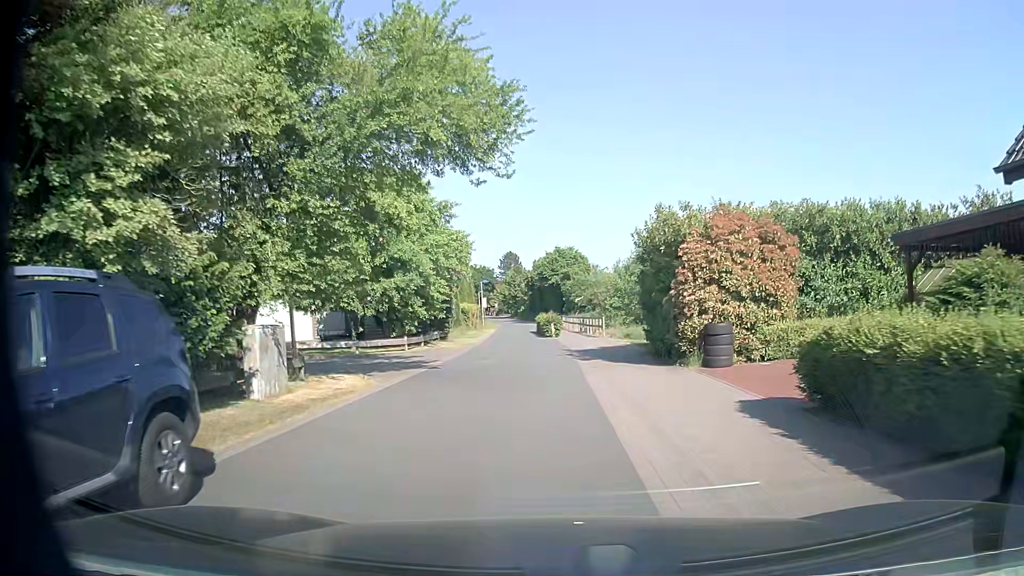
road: residential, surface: asphalt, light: Day
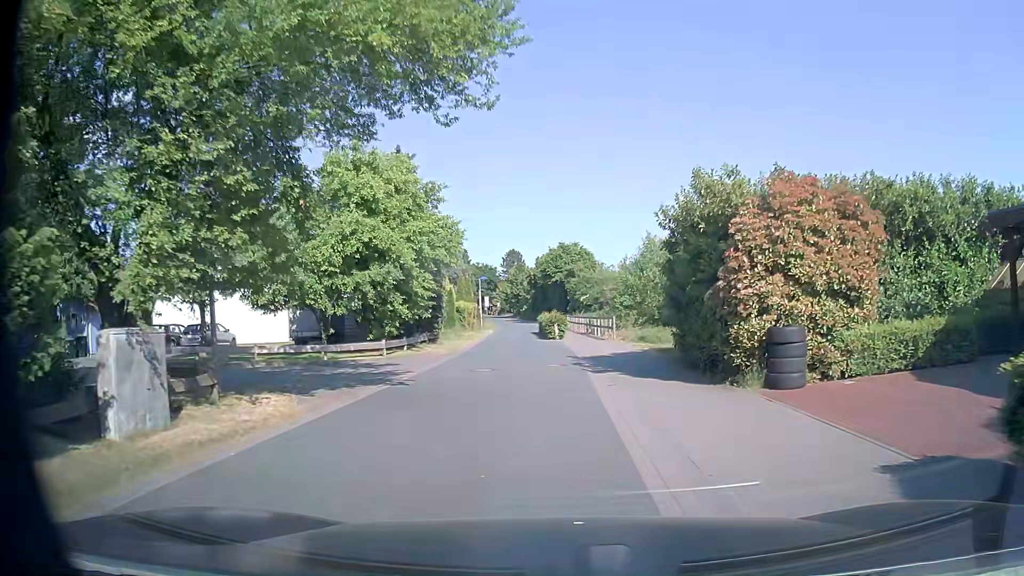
(0.0, +4.3) m; +1°
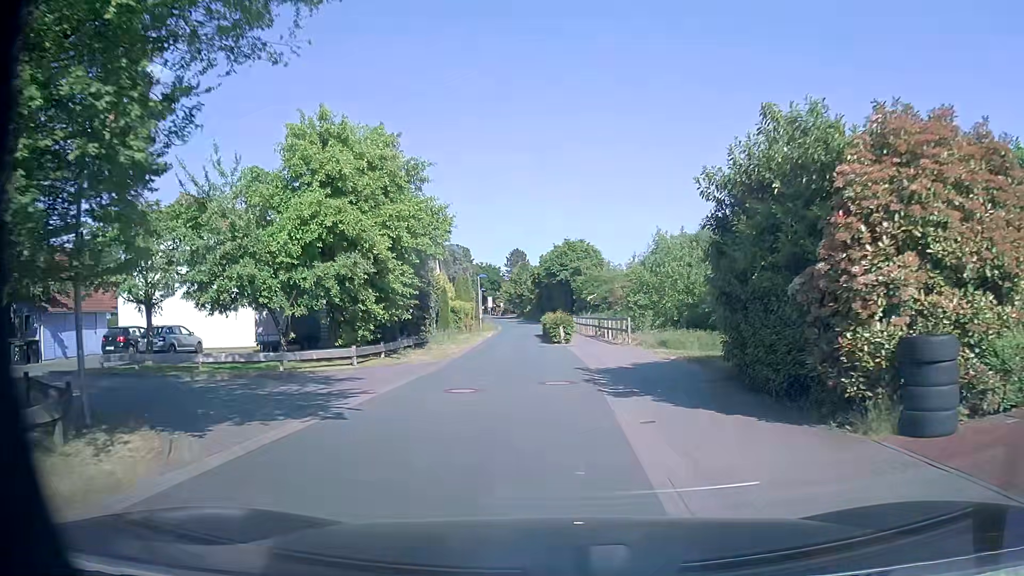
(-0.1, +4.3) m; -1°
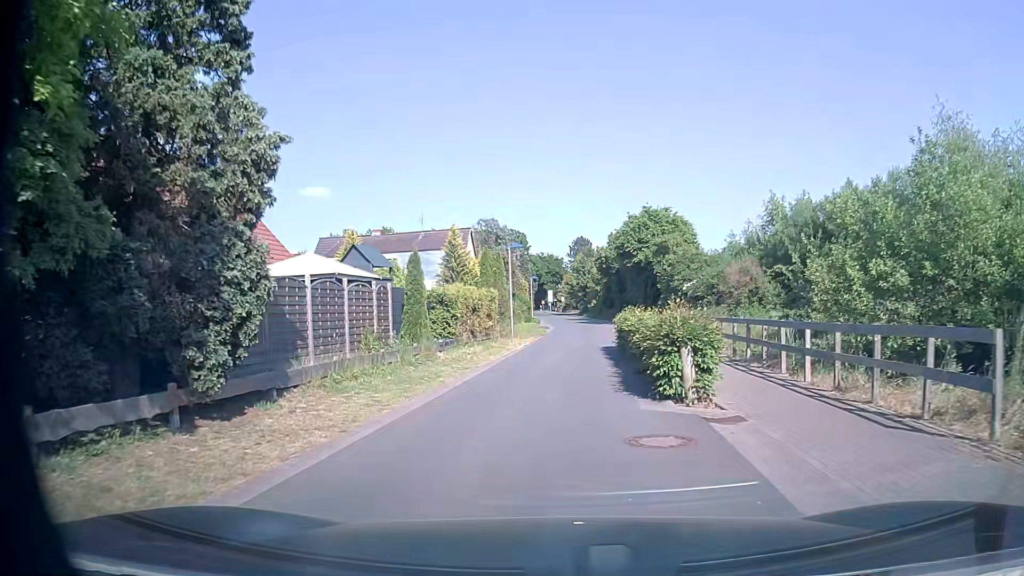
(-0.5, +20.5) m; -6°
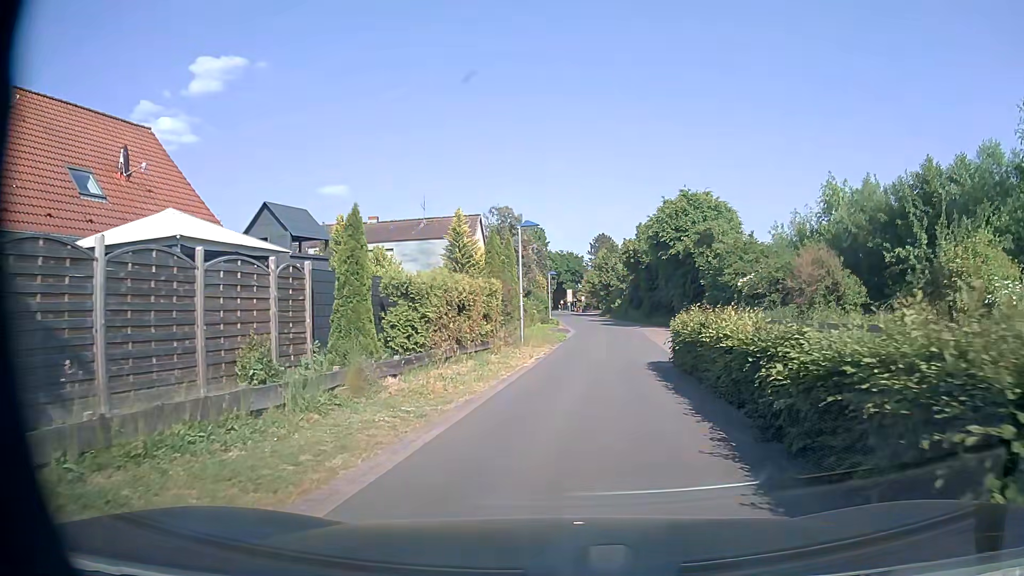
(-0.1, +7.7) m; -1°
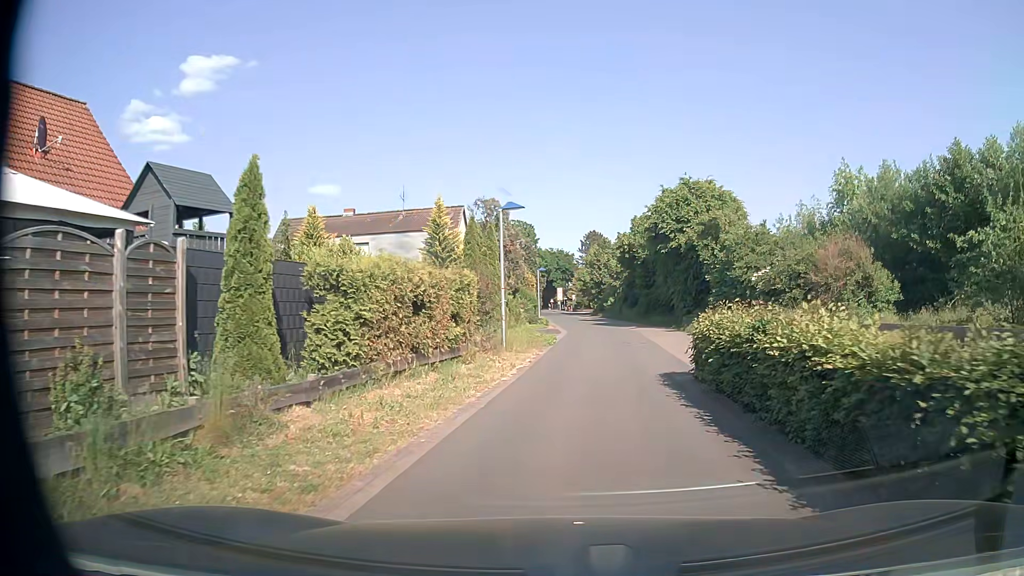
(0.0, +3.8) m; +1°
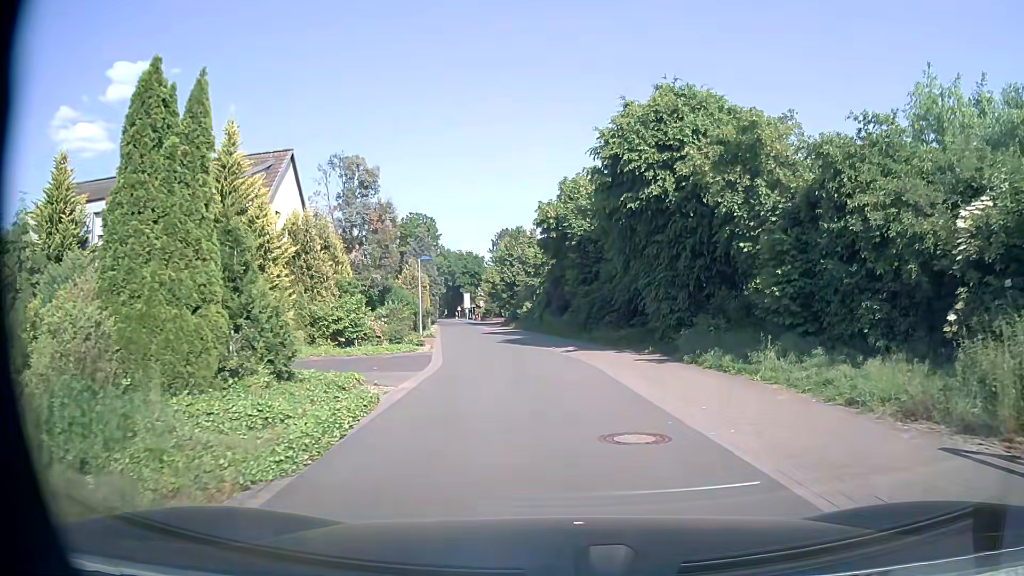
(+1.0, +18.8) m; +7°
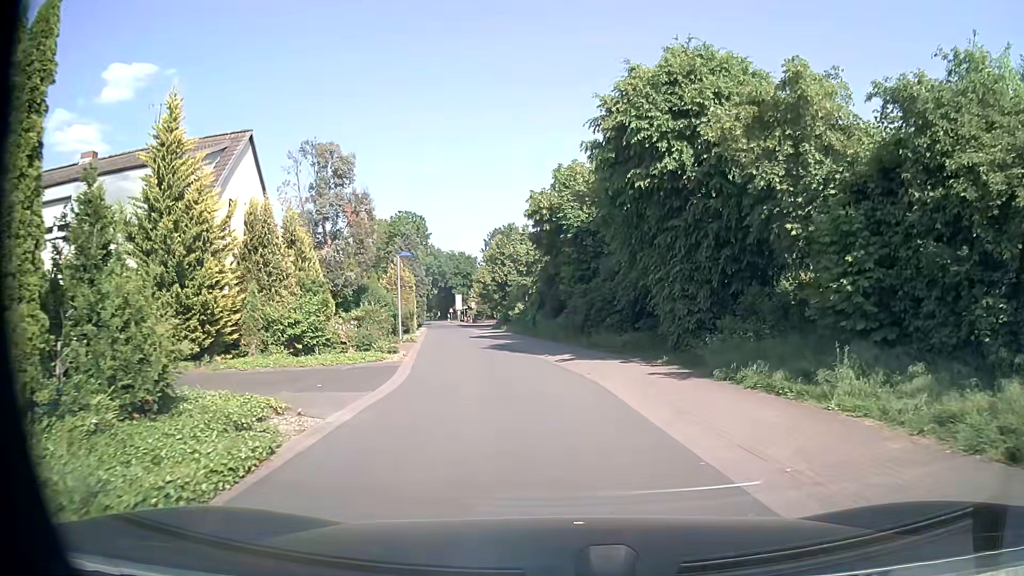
(0.0, +3.7) m; 0°
(0, +10) (-1, +20) (-3, +30) (-4, +40) (-6, +49) (-8, +59) (-10, +69) (-12, +79) (-14, +89) (-16, +99) m
